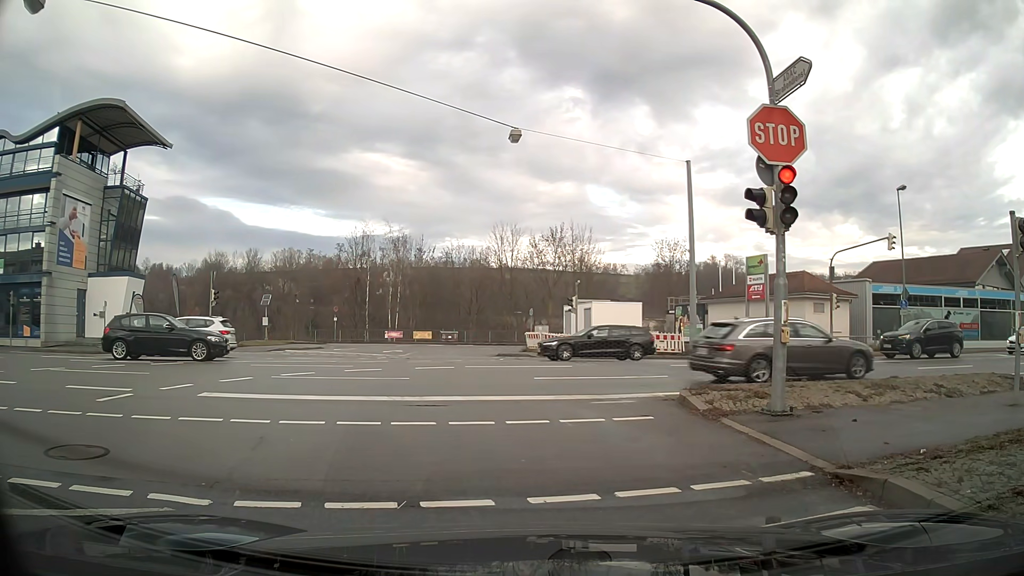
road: tertiary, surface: asphalt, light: Day
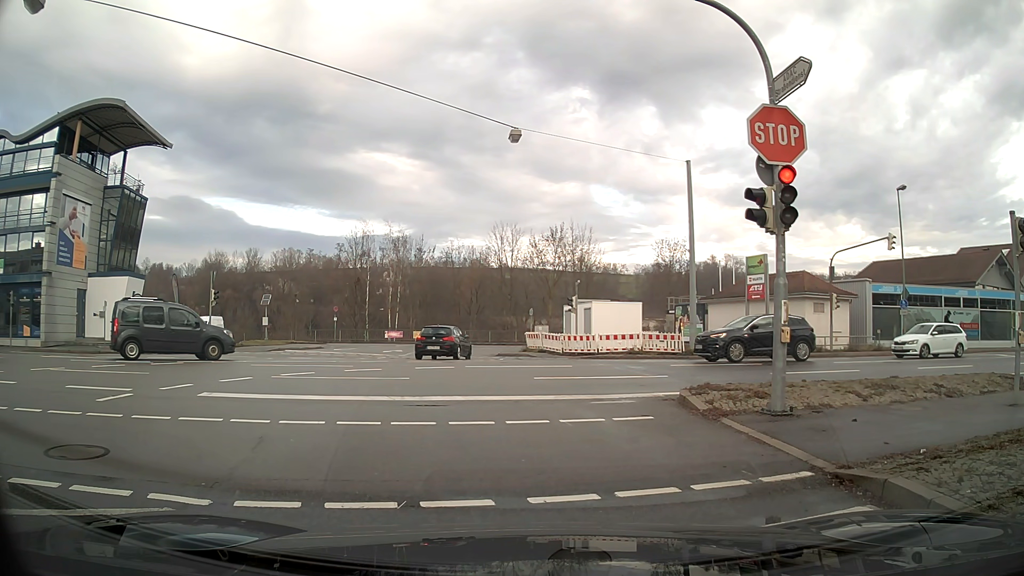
(0.0, +0.1) m; 0°
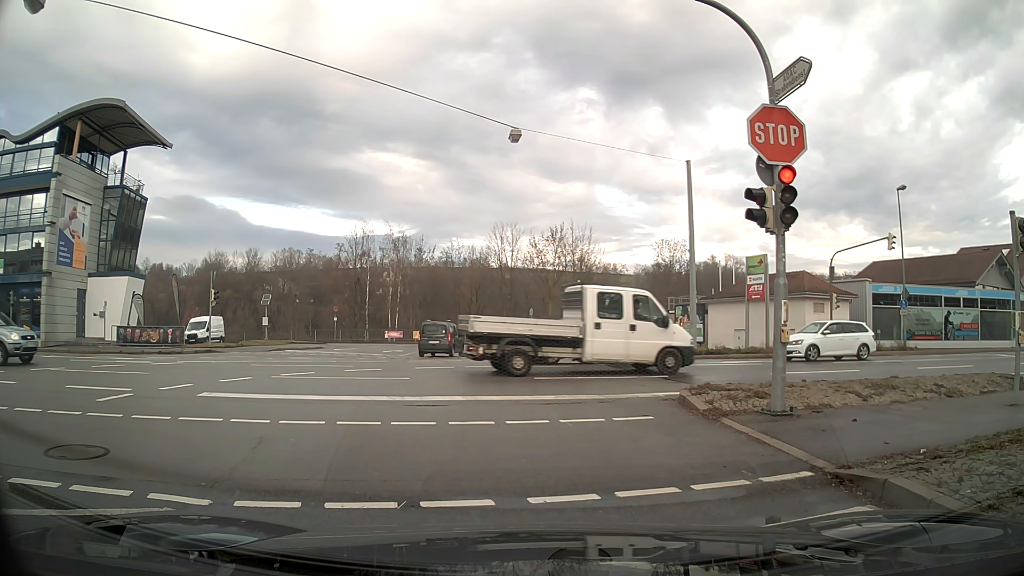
(0.0, 0.0) m; 0°
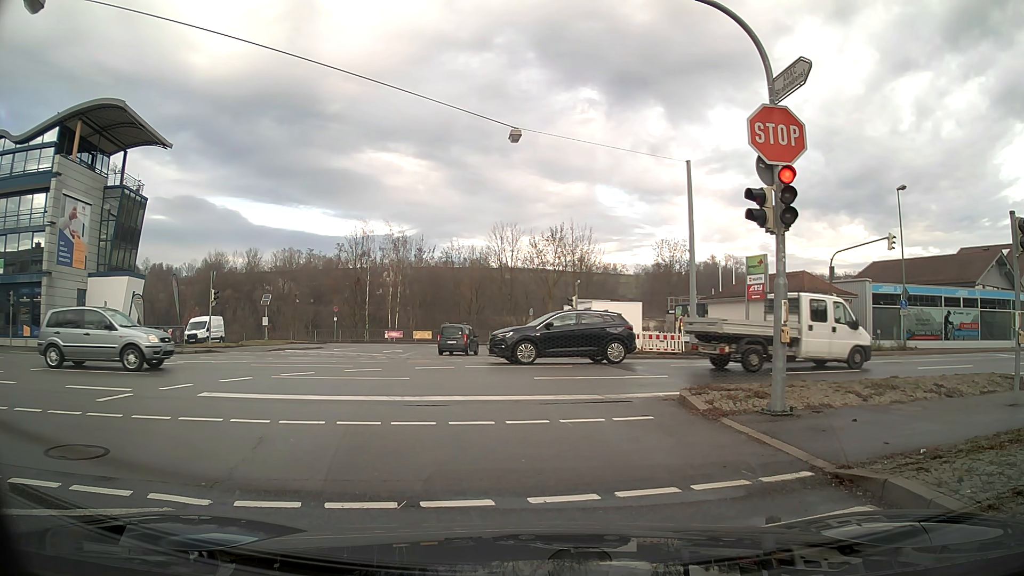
(0.0, 0.0) m; 0°
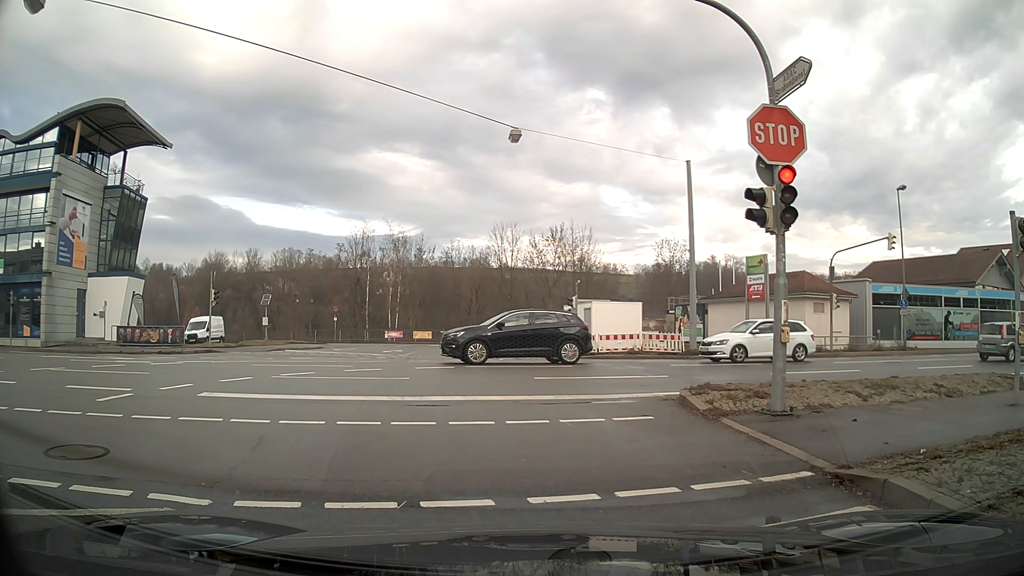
(0.0, 0.0) m; 0°
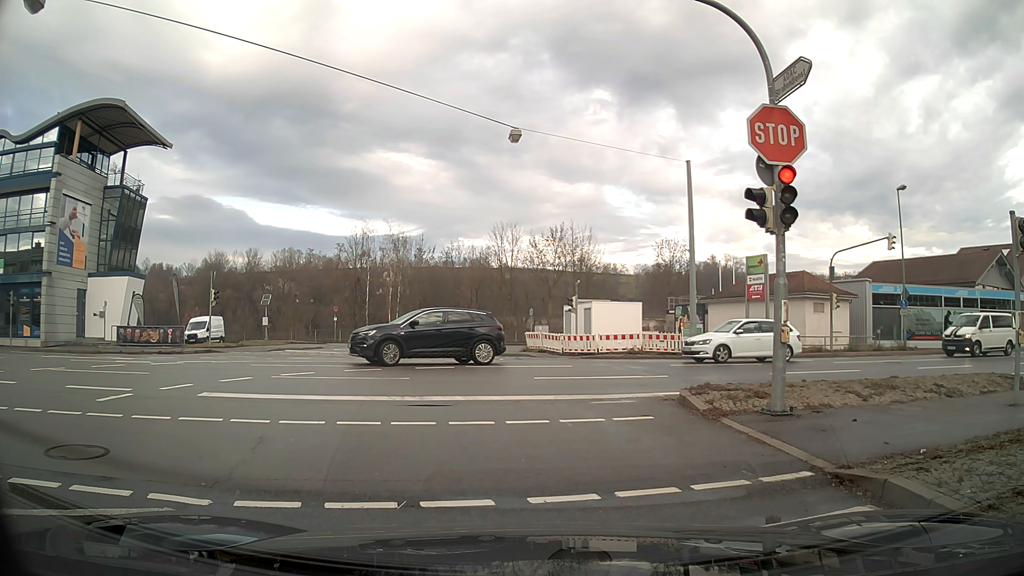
(0.0, 0.0) m; 0°
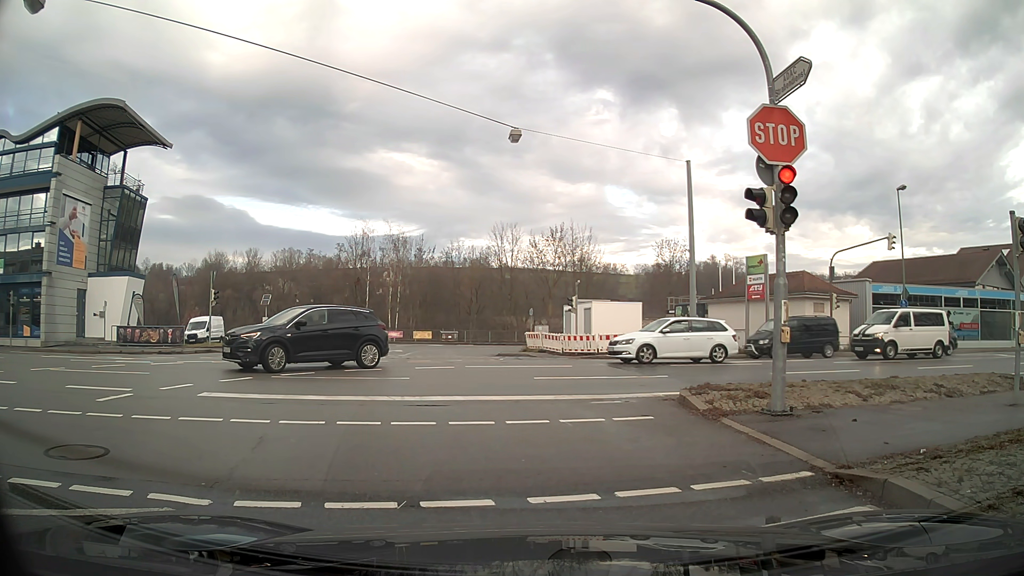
(0.0, 0.0) m; 0°
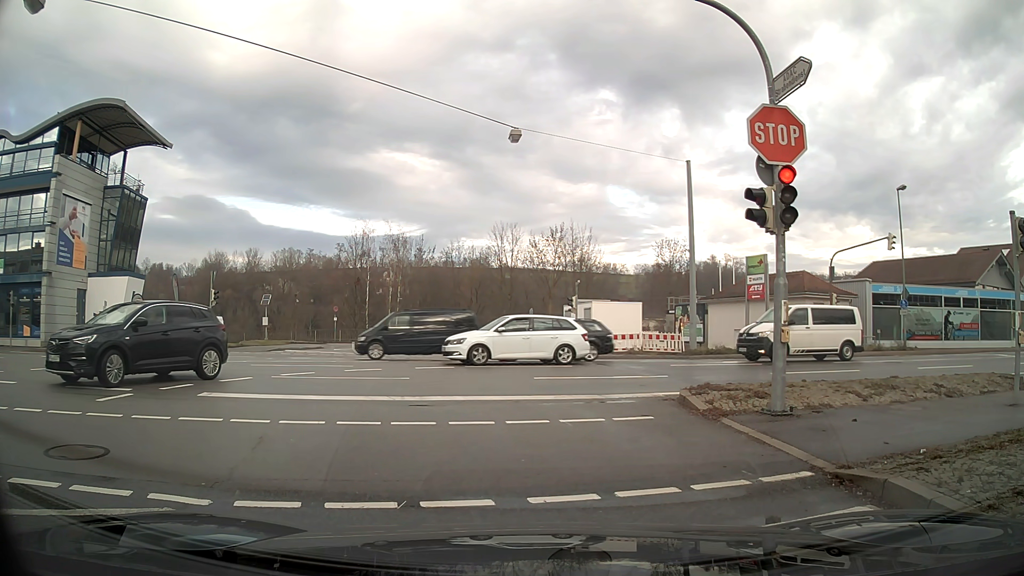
(0.0, 0.0) m; 0°
(-1, +10) (-2, +20) (-4, +30) (-5, +40) (-3, +49) (+4, +57) (+12, +62) (+22, +66) (+31, +70) (+40, +74) m
